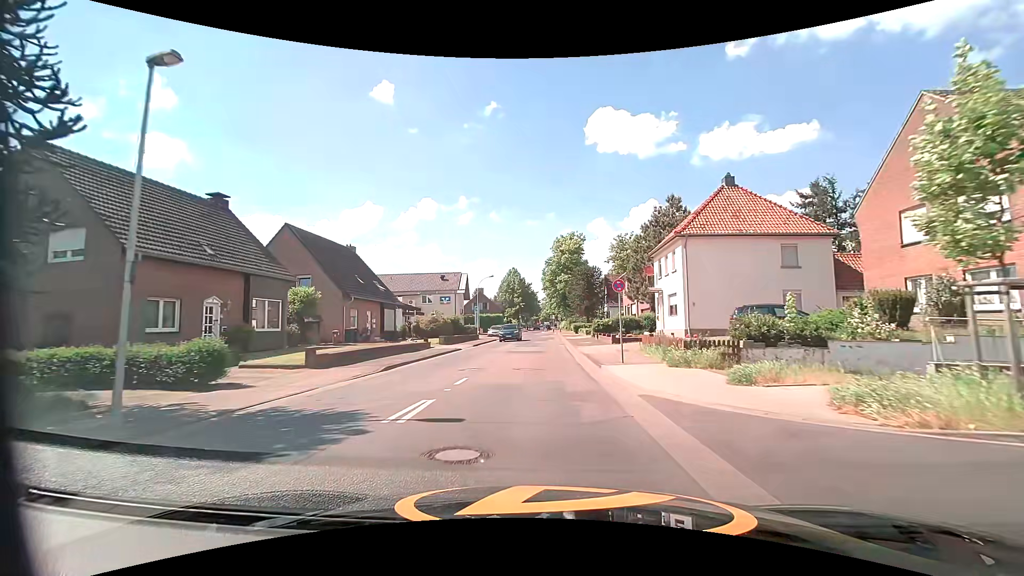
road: tertiary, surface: asphalt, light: Day
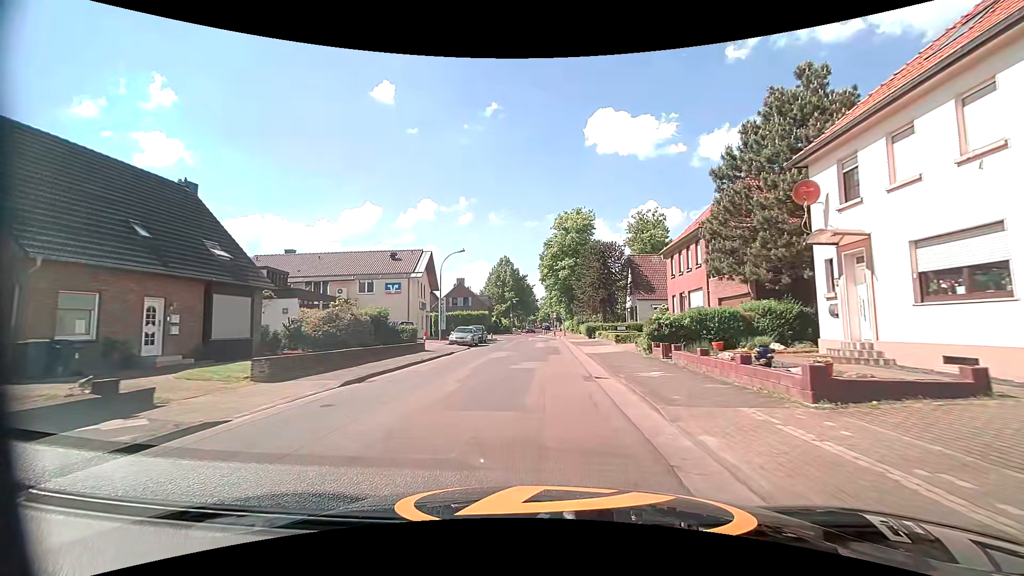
(+0.1, +23.1) m; 0°
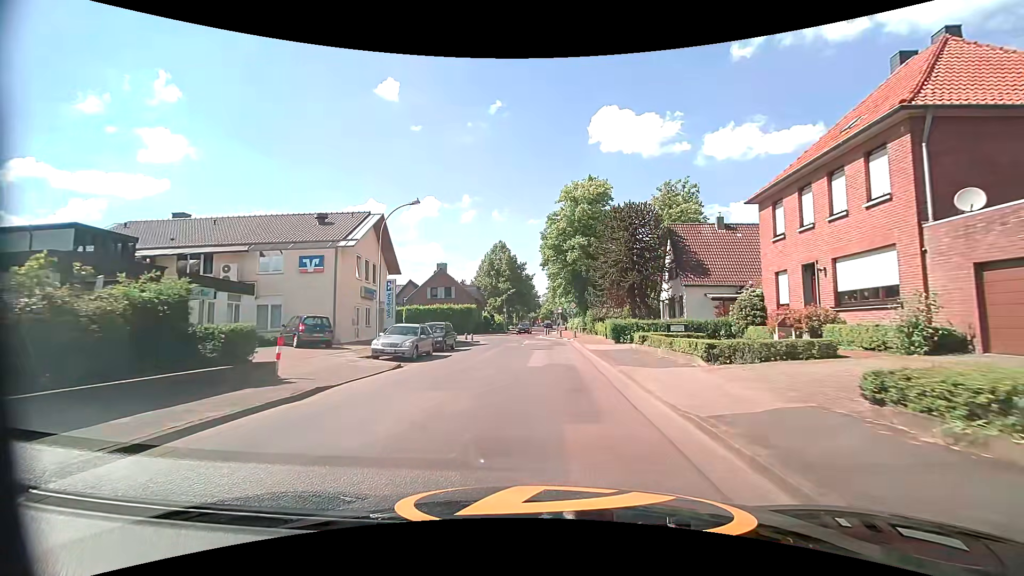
(+0.1, +16.4) m; 0°
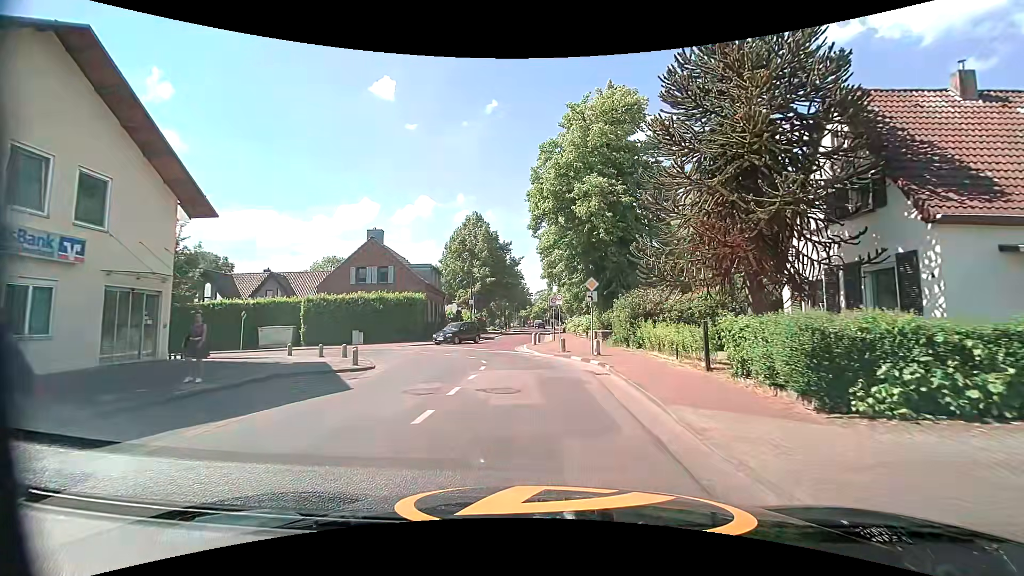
(+0.4, +22.8) m; +1°
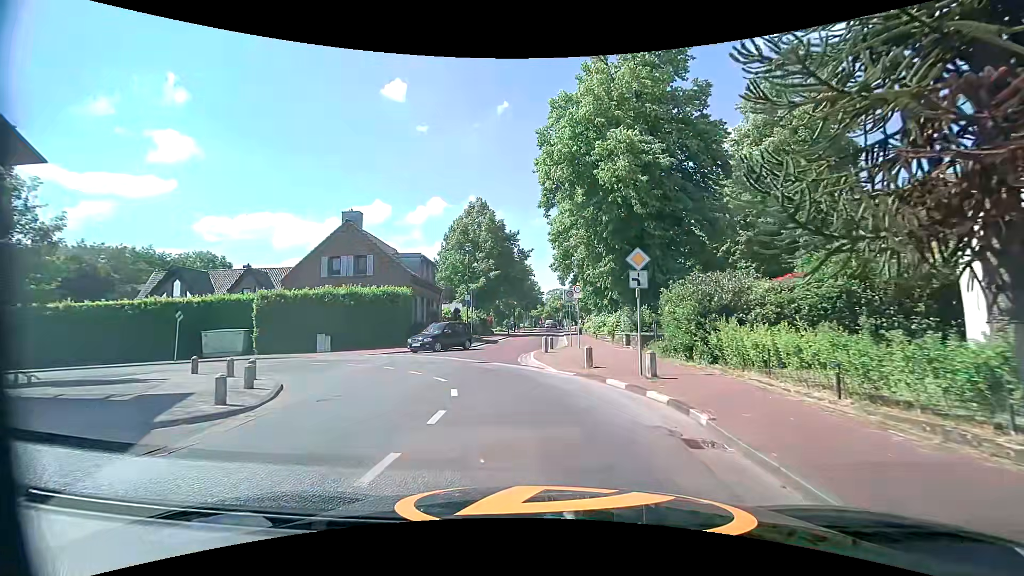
(0.0, +7.4) m; -1°
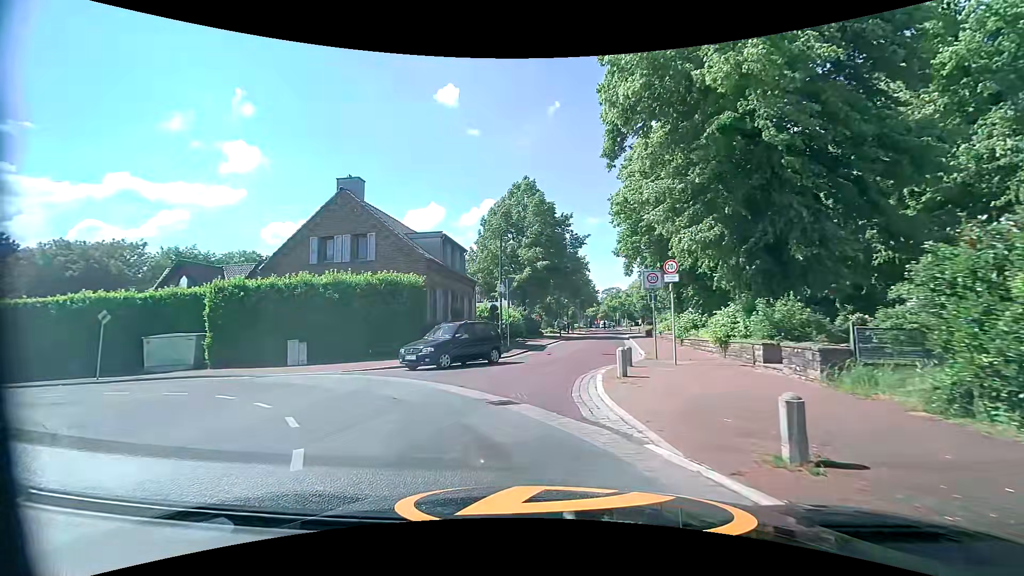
(-0.2, +9.0) m; -7°
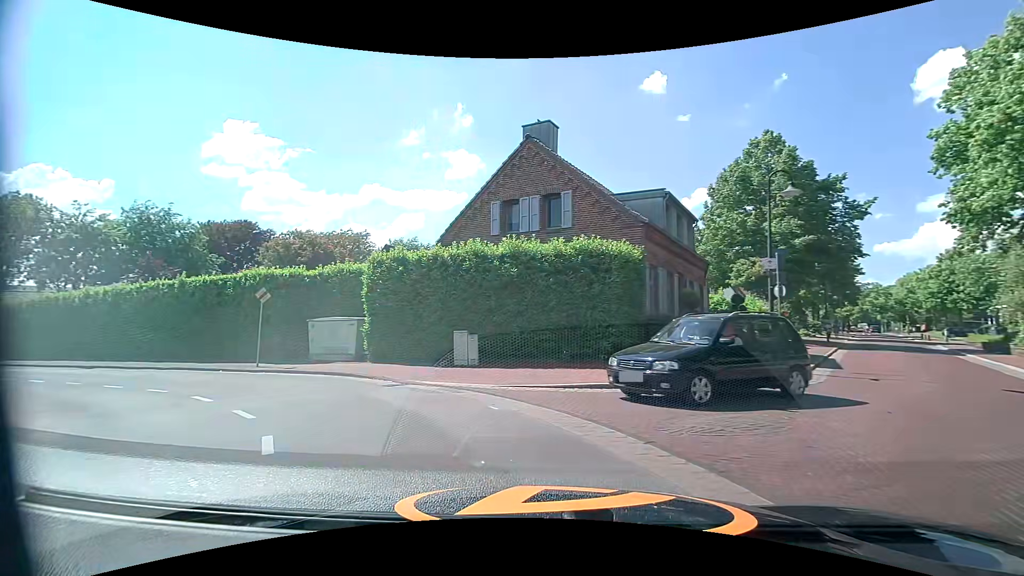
(-1.2, +7.2) m; -23°
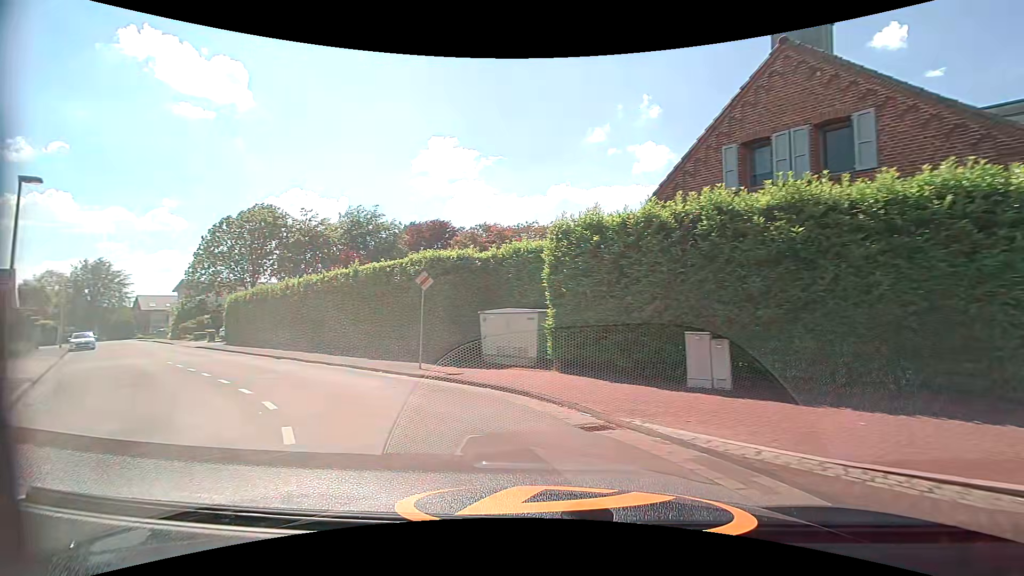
(-0.9, +5.2) m; -20°
(-3, +9) (-9, +17) (-16, +24) (-23, +31) (-30, +38) (-38, +46) (-45, +52) (-52, +59) (-59, +66) (-66, +73) m
